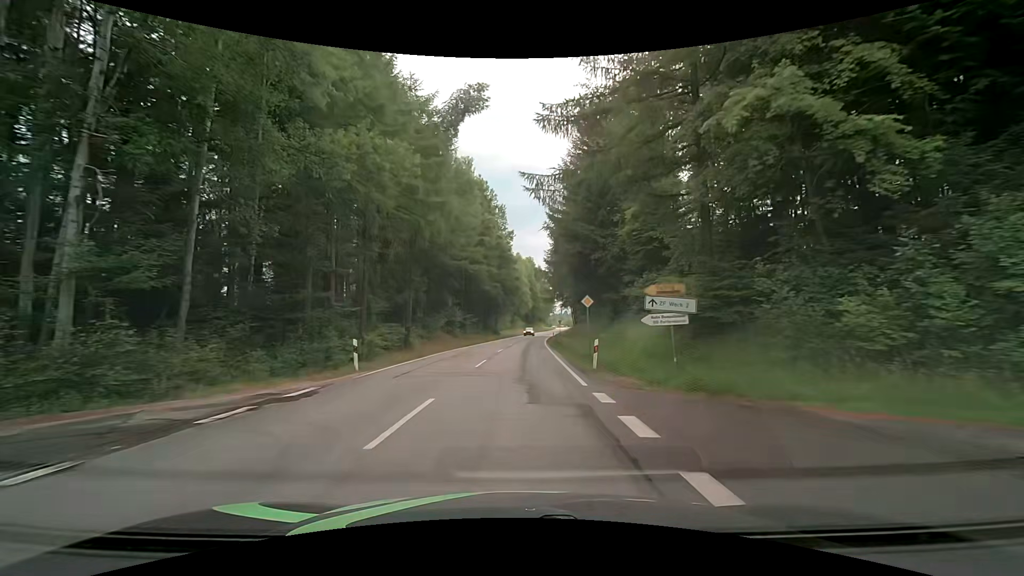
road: tertiary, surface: asphalt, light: Day
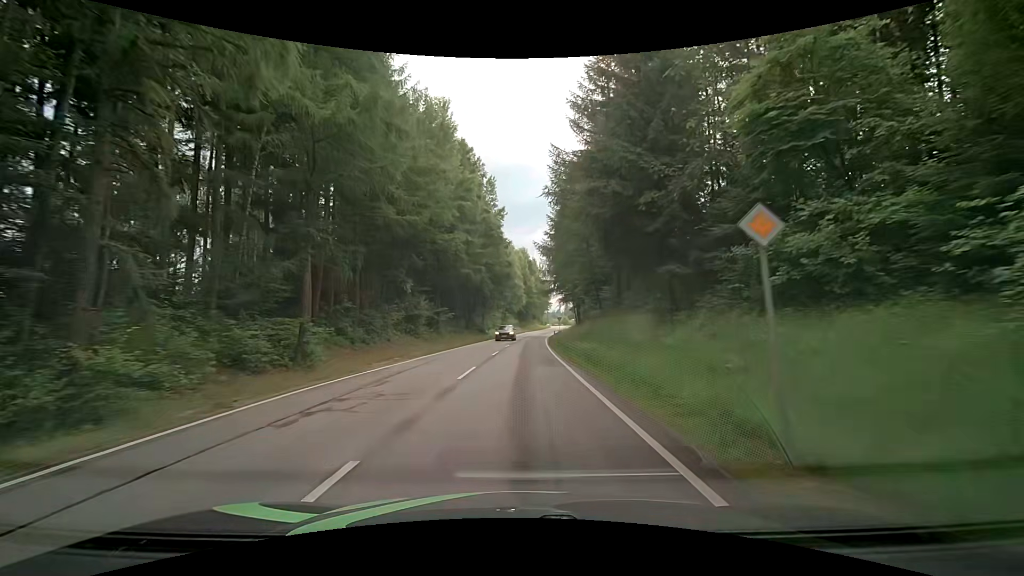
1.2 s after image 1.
(+0.1, +16.8) m; +1°
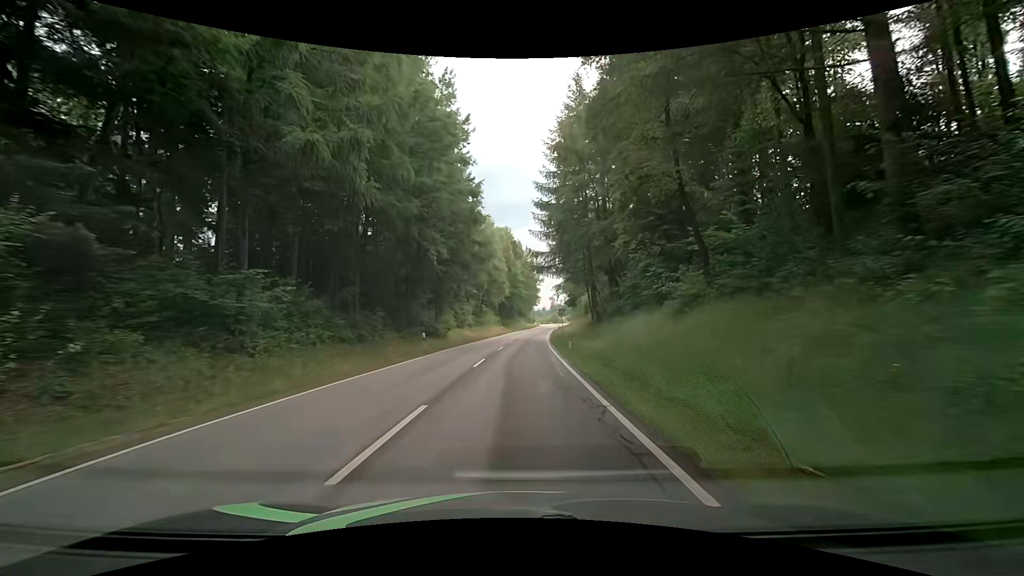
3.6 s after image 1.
(+0.6, +32.4) m; +3°
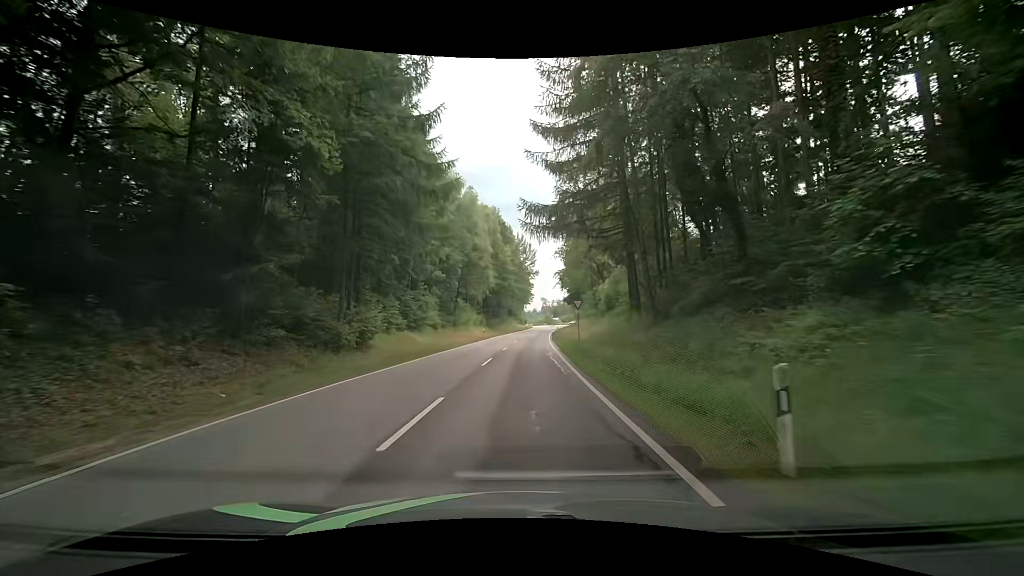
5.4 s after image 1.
(-0.1, +22.9) m; 0°
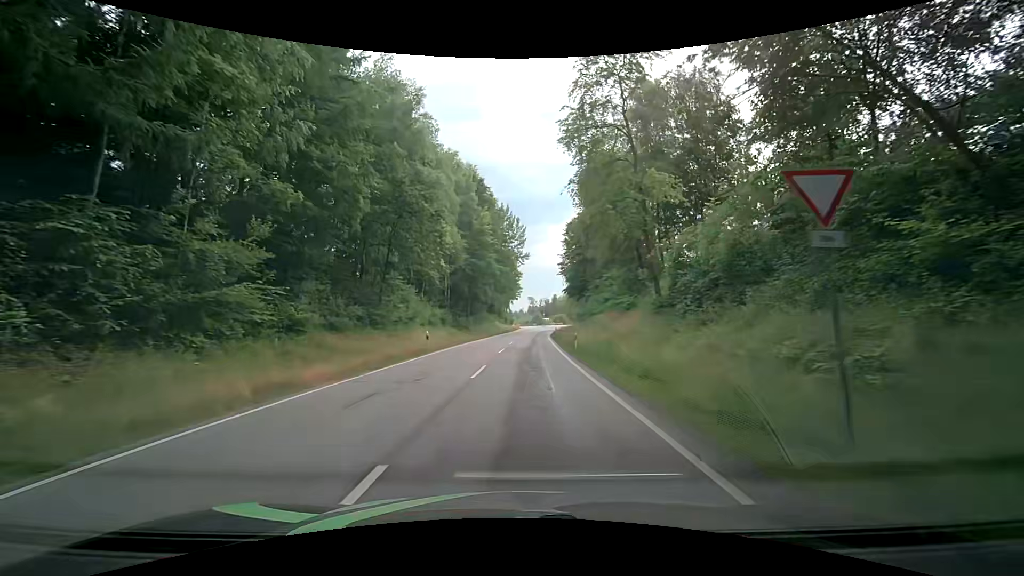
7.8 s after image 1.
(+0.2, +28.6) m; +1°
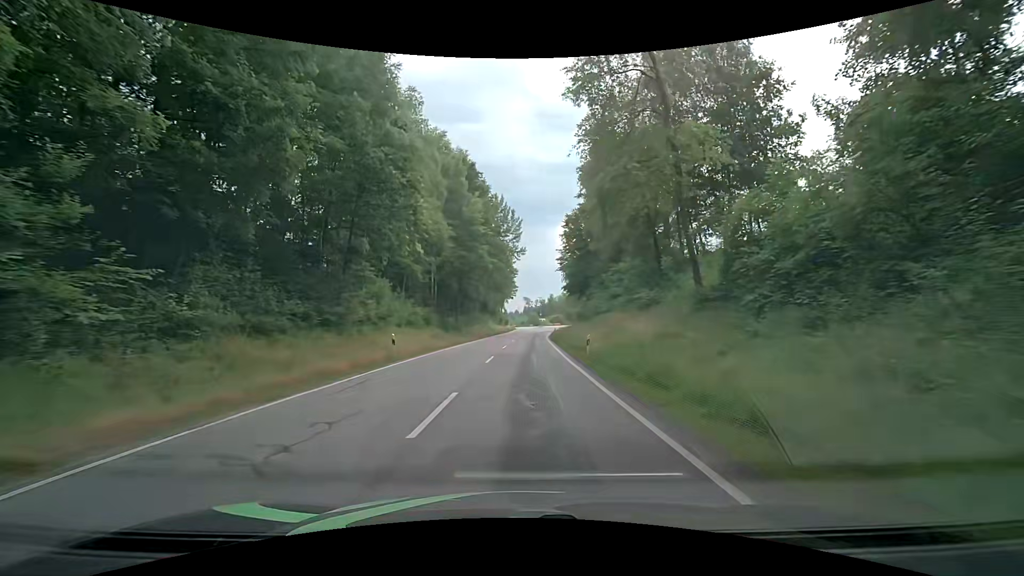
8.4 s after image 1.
(+0.1, +6.8) m; +2°
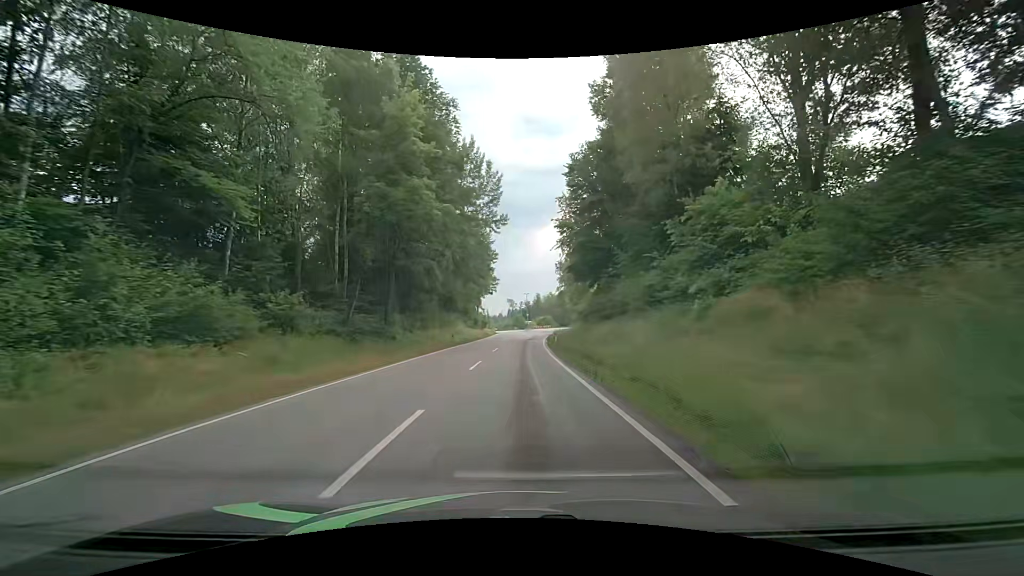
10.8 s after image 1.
(+0.1, +25.8) m; +1°
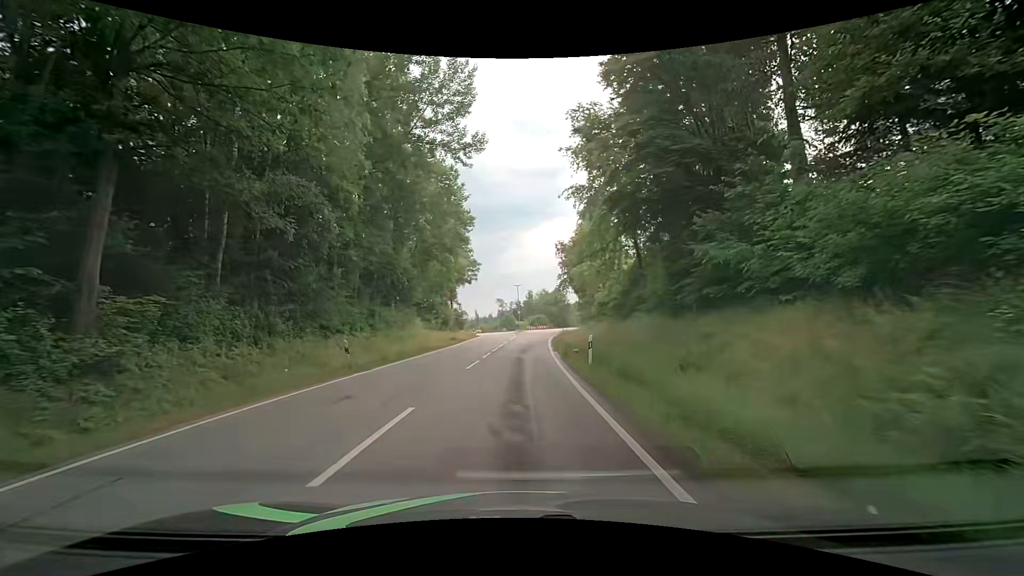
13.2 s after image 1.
(+0.2, +23.7) m; +1°
(0, +10) (0, +20) (0, +30) (+1, +40) (+1, +50) (+2, +60) (+3, +70) (+4, +80) (+6, +90) (+10, +99) m
